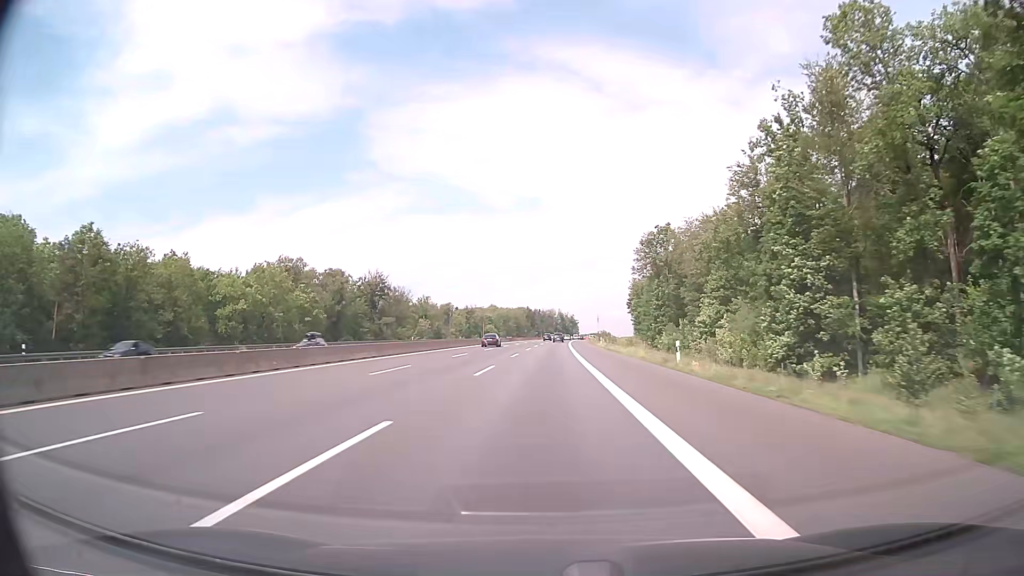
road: motorway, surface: asphalt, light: Day
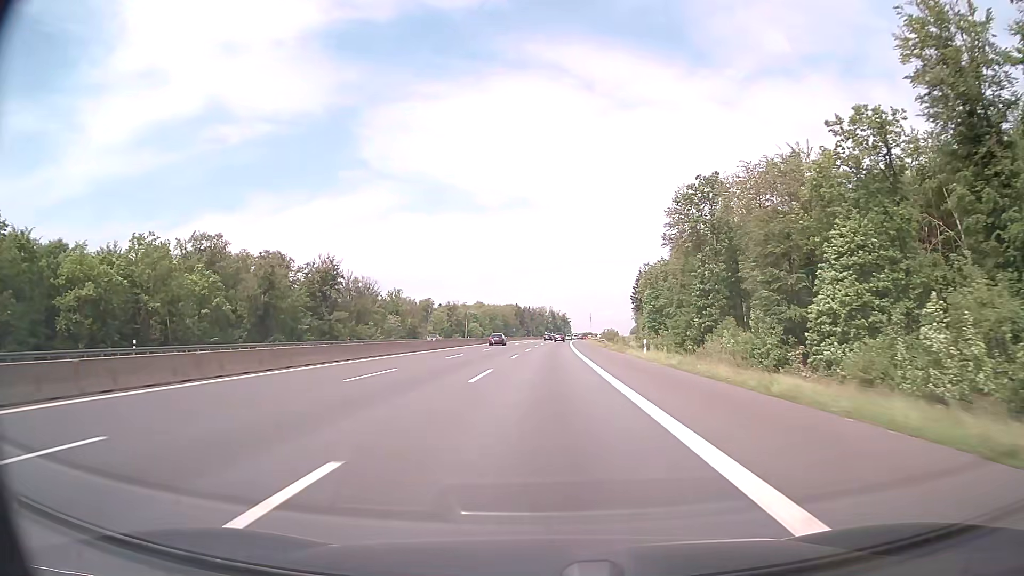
(+0.3, +39.2) m; +1°
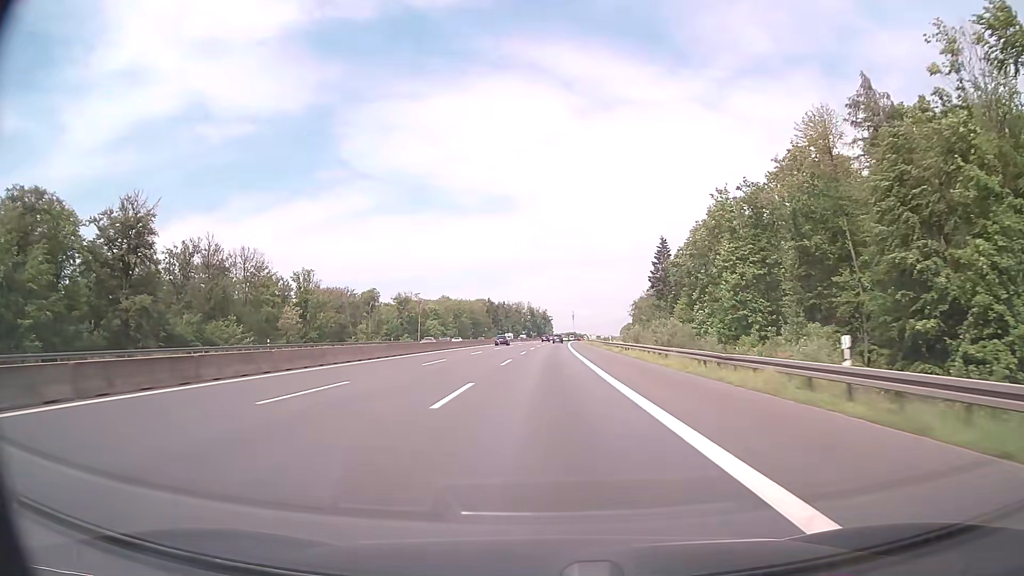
(+1.3, +78.2) m; +2°
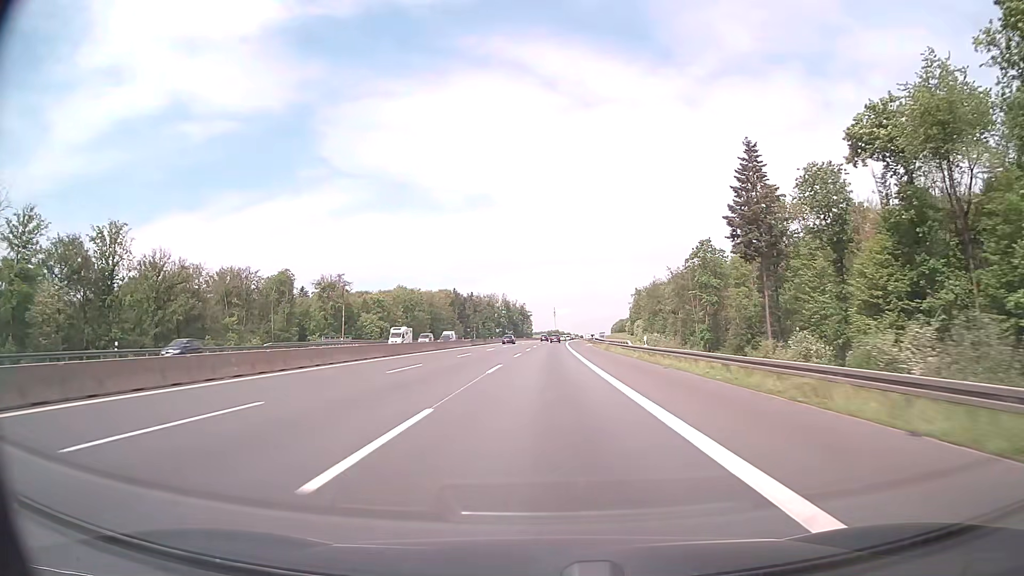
(+1.0, +78.2) m; +2°
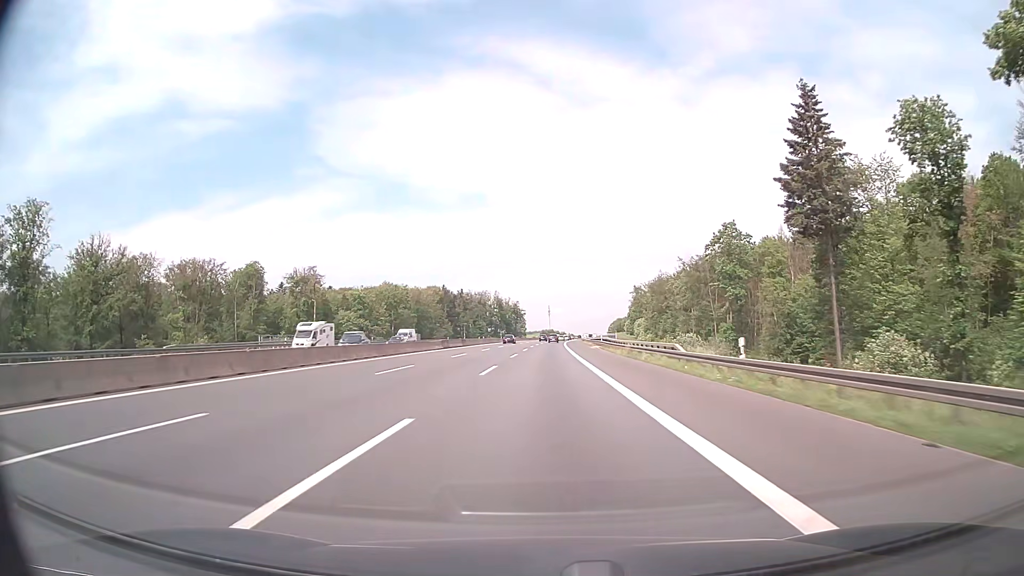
(+0.1, +19.5) m; 0°
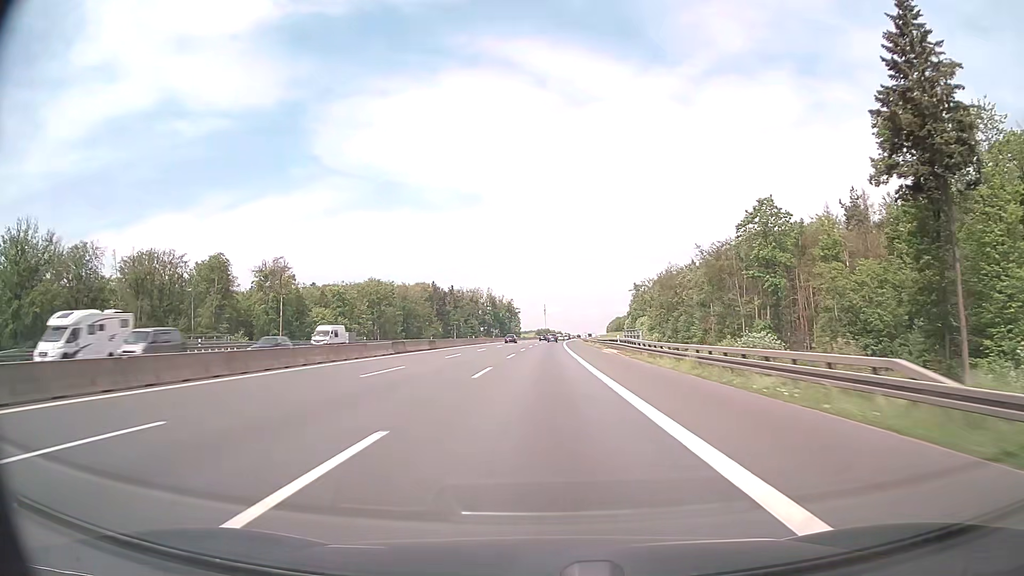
(0.0, +19.5) m; 0°
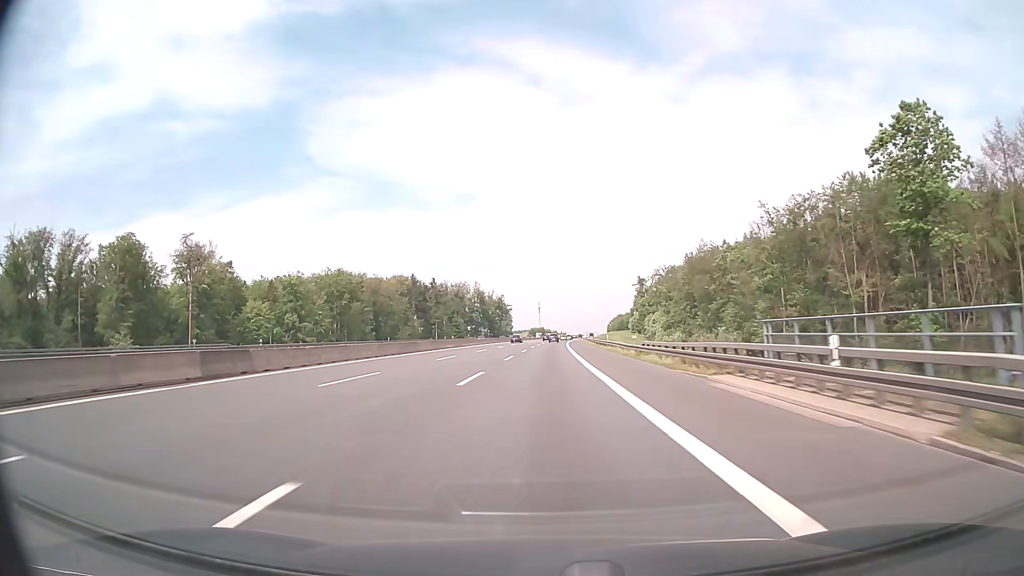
(+0.2, +39.0) m; +1°
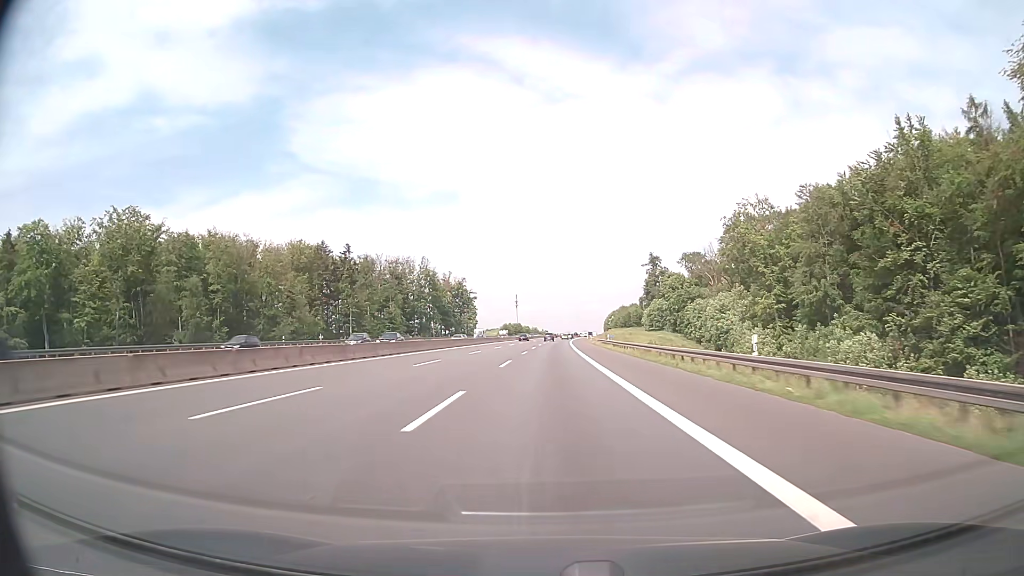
(+1.4, +98.0) m; +2°
(0, +10) (0, +20) (0, +30) (0, +40) (0, +50) (+1, +60) (+1, +70) (+1, +80) (+1, +90) (+2, +100) m
